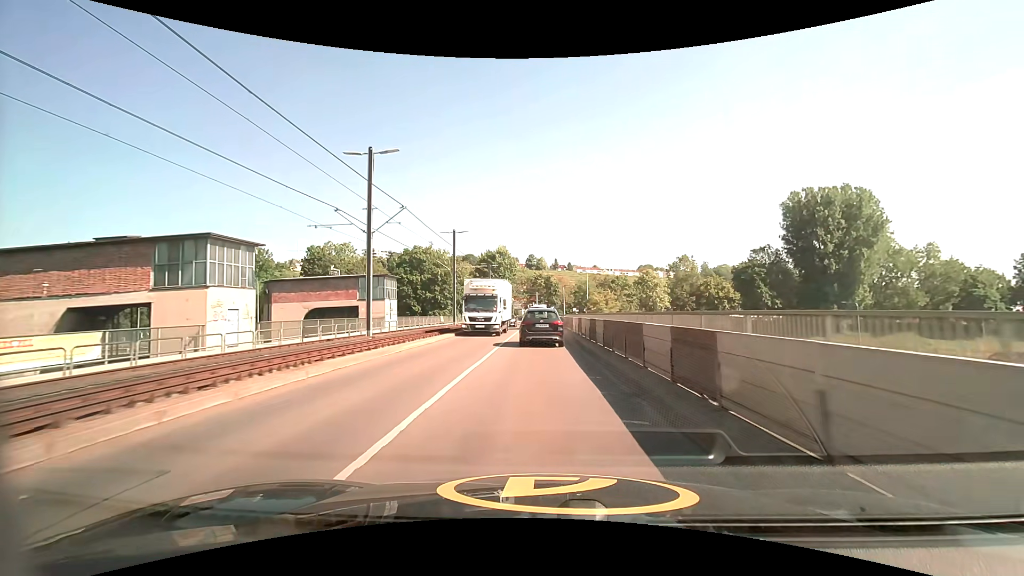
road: secondary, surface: asphalt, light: Day
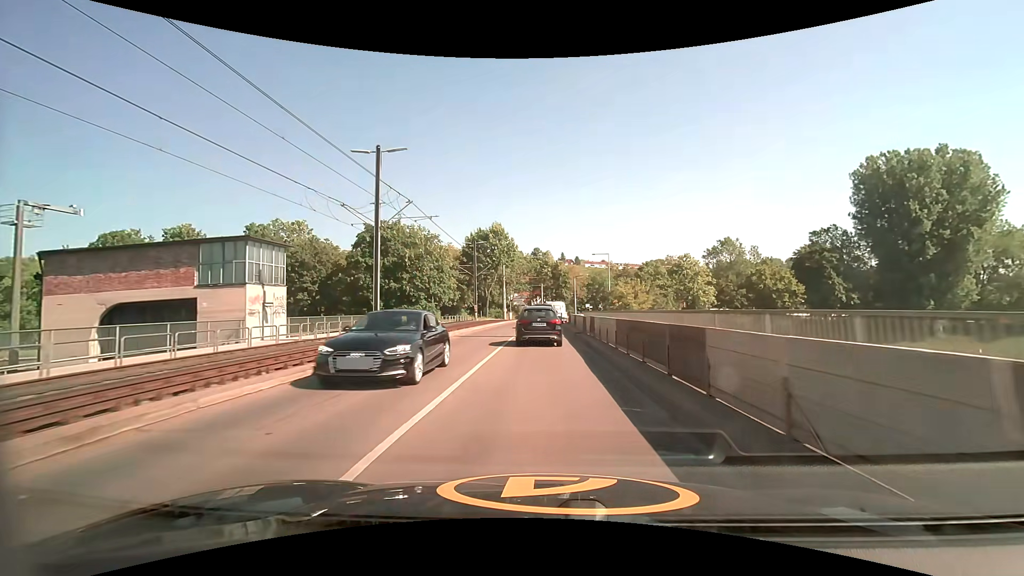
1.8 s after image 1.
(-0.1, +24.7) m; -1°
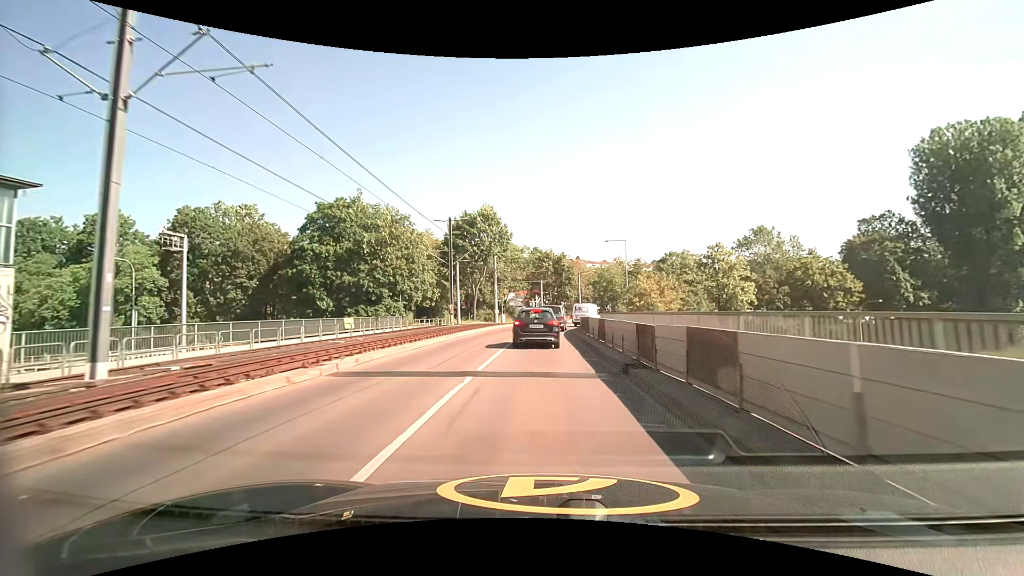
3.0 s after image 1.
(0.0, +15.7) m; 0°
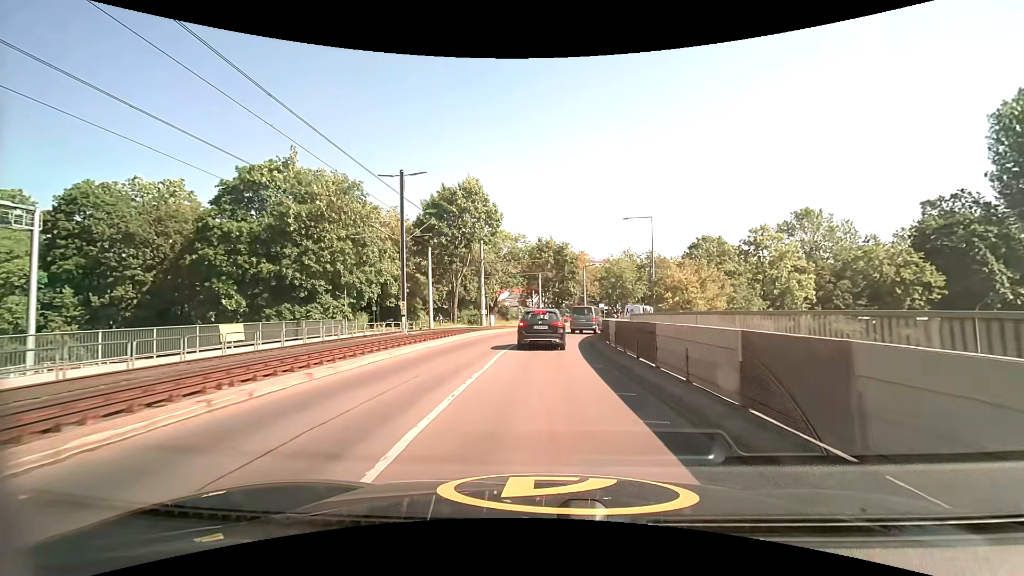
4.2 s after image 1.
(+0.1, +14.7) m; 0°
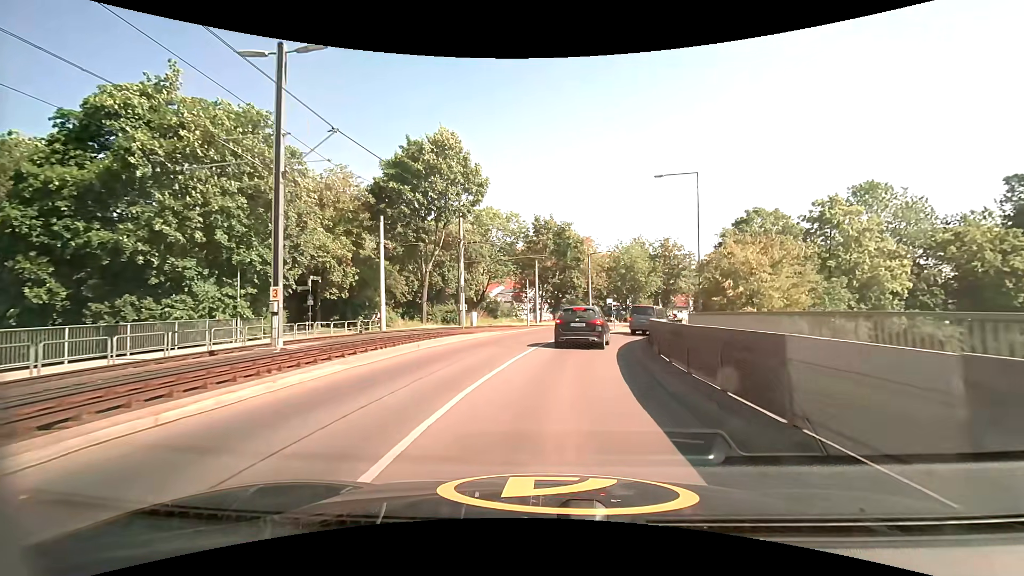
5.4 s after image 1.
(0.0, +13.5) m; 0°
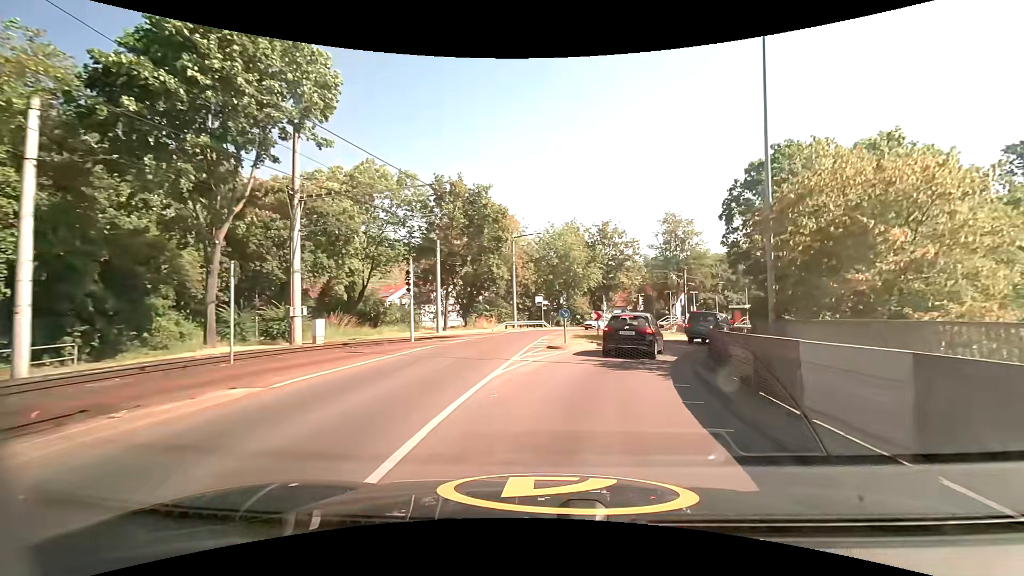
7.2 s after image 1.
(+0.9, +18.3) m; +9°
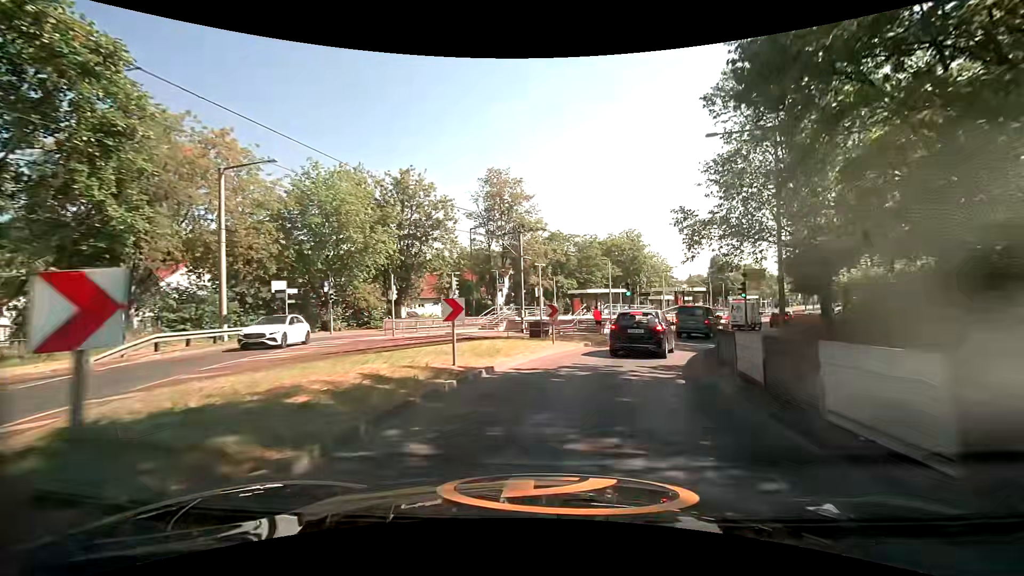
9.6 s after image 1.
(+3.8, +22.3) m; +20°
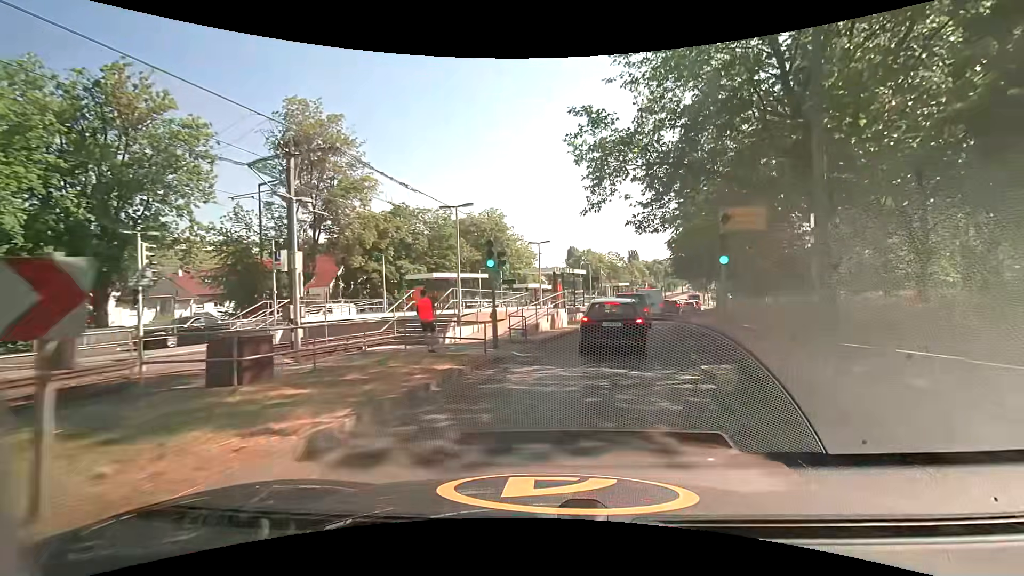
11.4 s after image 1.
(+2.0, +15.5) m; +15°
